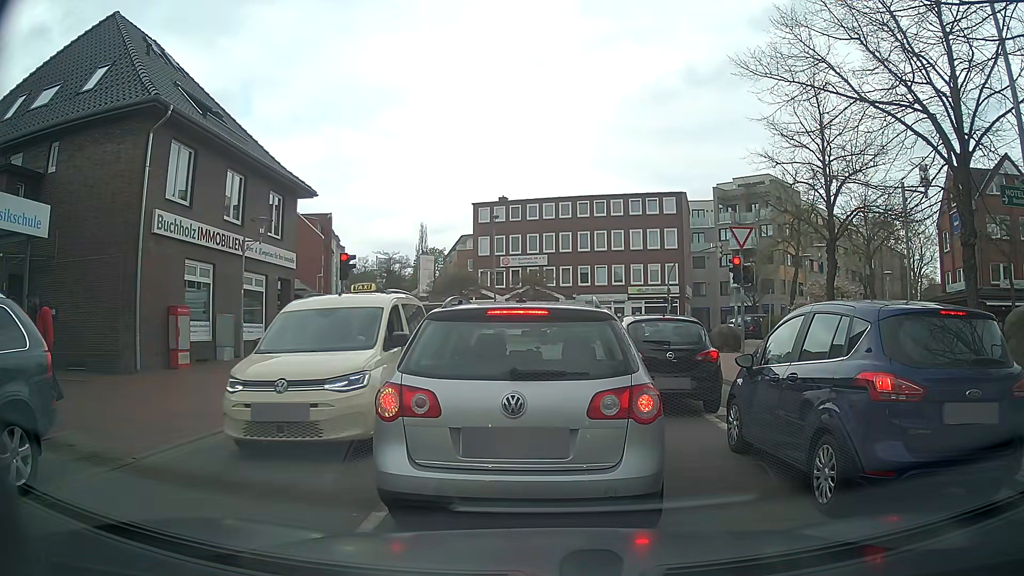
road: unclassified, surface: asphalt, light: Day
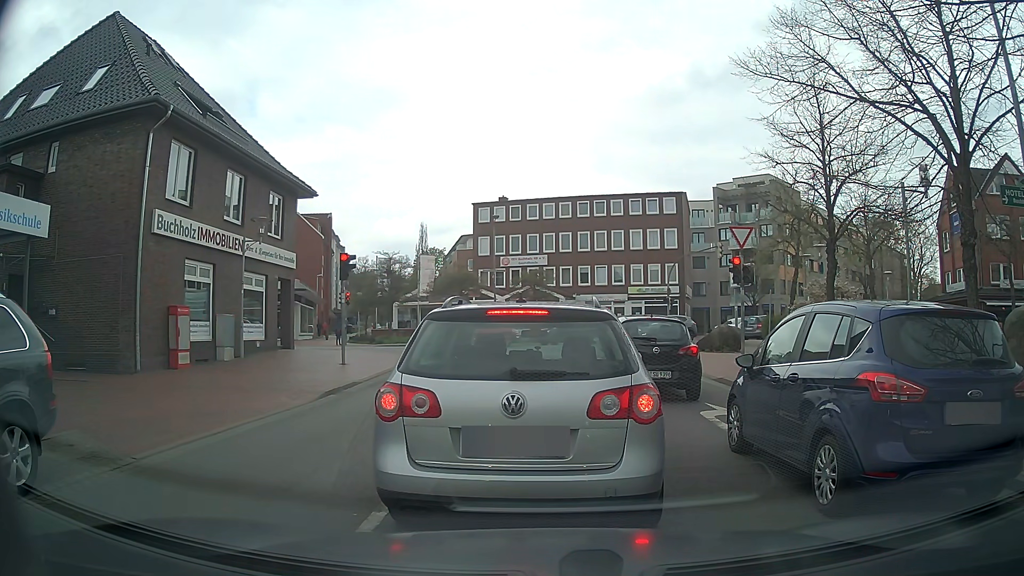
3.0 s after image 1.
(0.0, 0.0) m; 0°
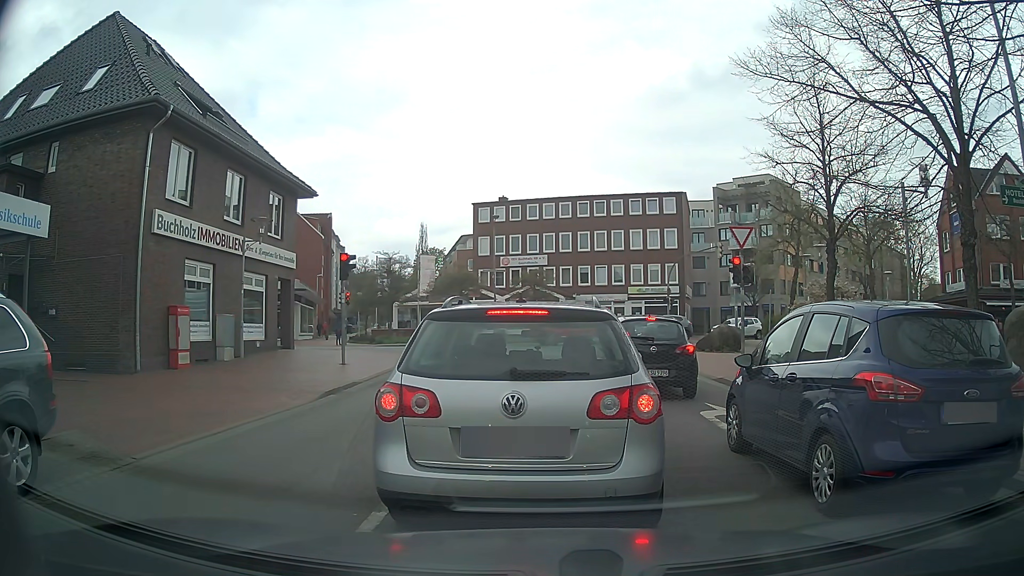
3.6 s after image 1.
(0.0, 0.0) m; 0°
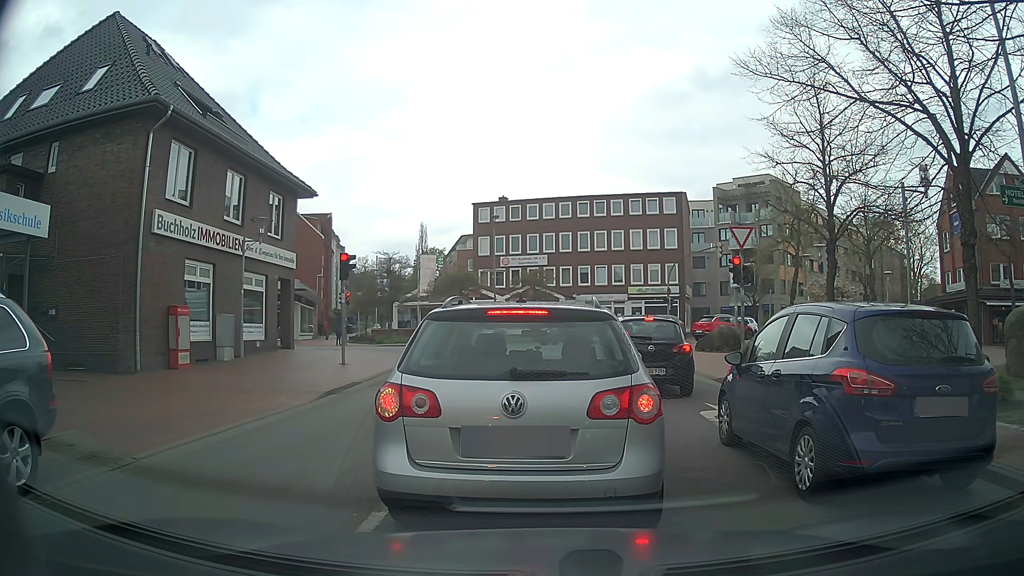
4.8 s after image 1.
(0.0, 0.0) m; 0°
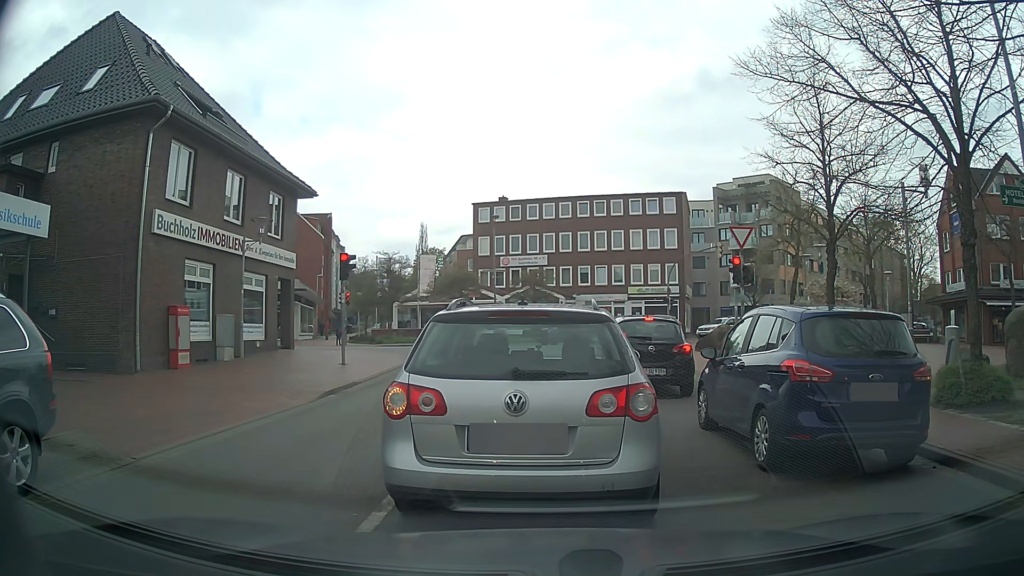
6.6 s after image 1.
(0.0, 0.0) m; 0°
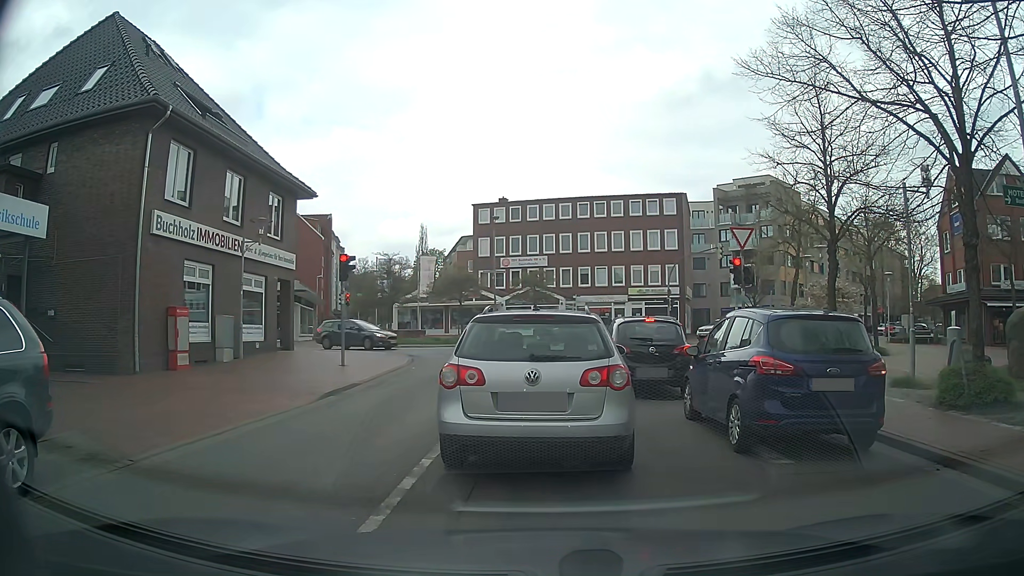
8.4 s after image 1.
(0.0, 0.0) m; 0°
